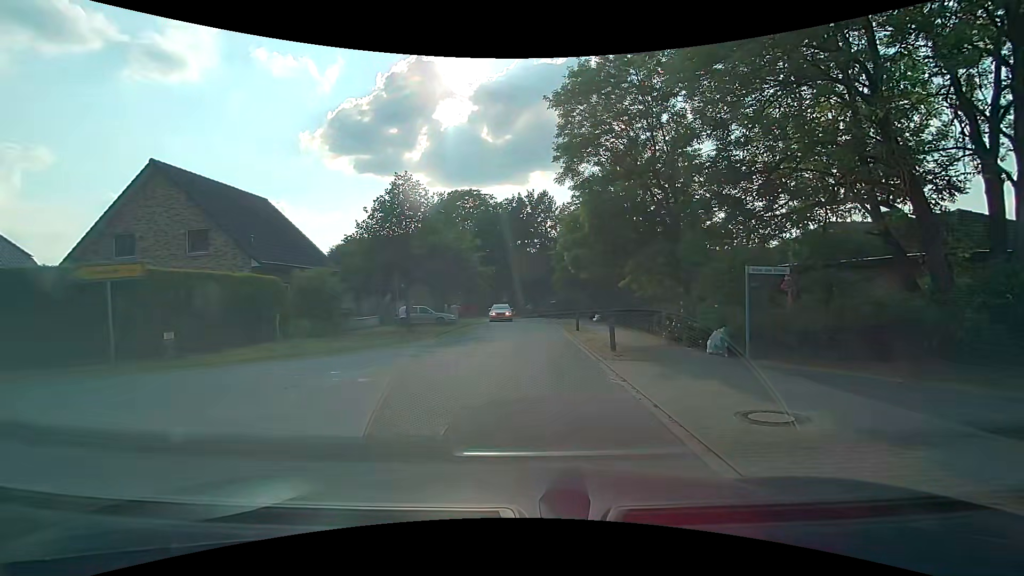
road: residential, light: Day
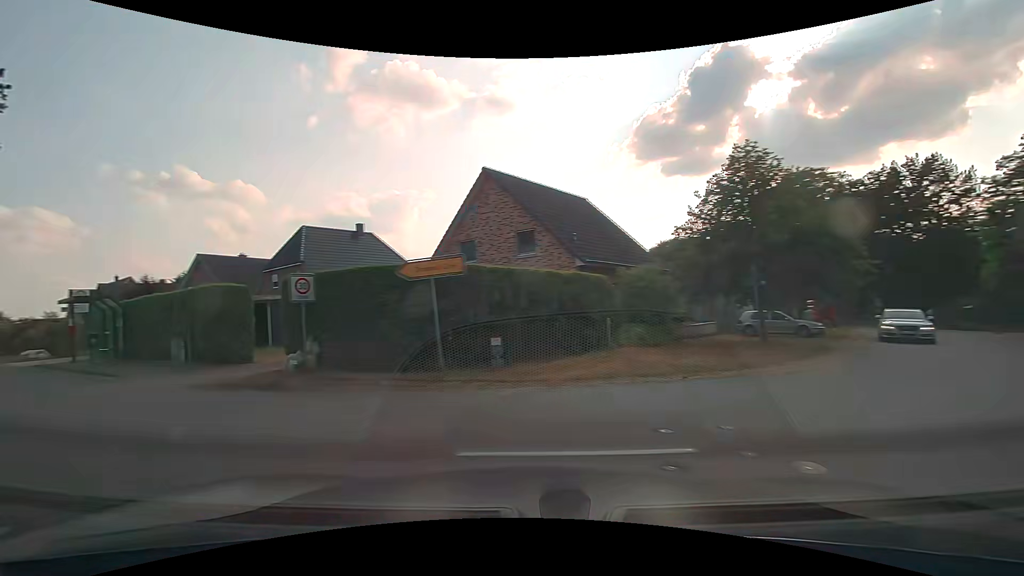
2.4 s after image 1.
(-1.5, +4.9) m; -35°
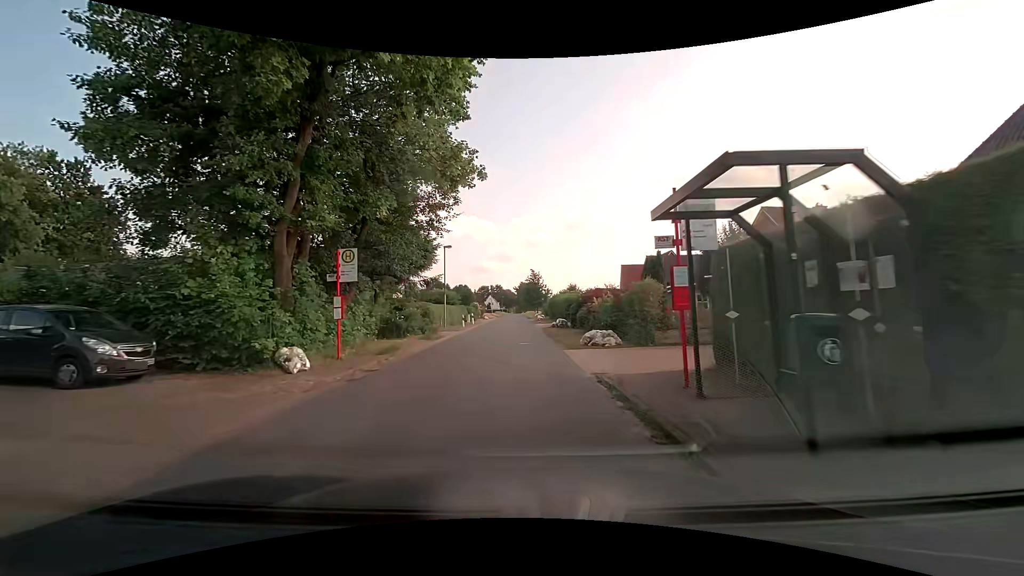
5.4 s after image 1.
(-13.3, +15.2) m; -54°
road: unclassified
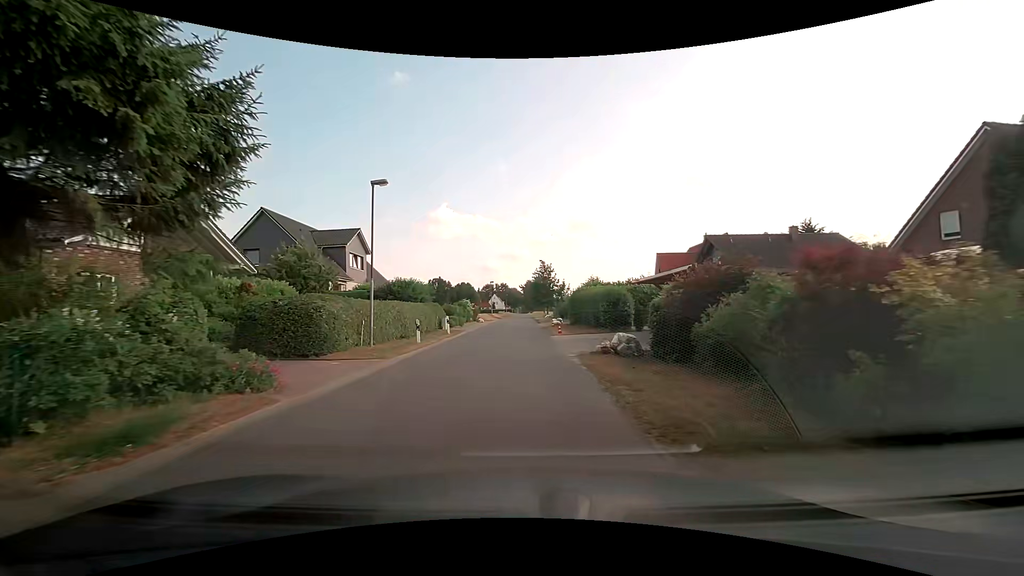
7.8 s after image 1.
(-0.2, +18.8) m; 0°
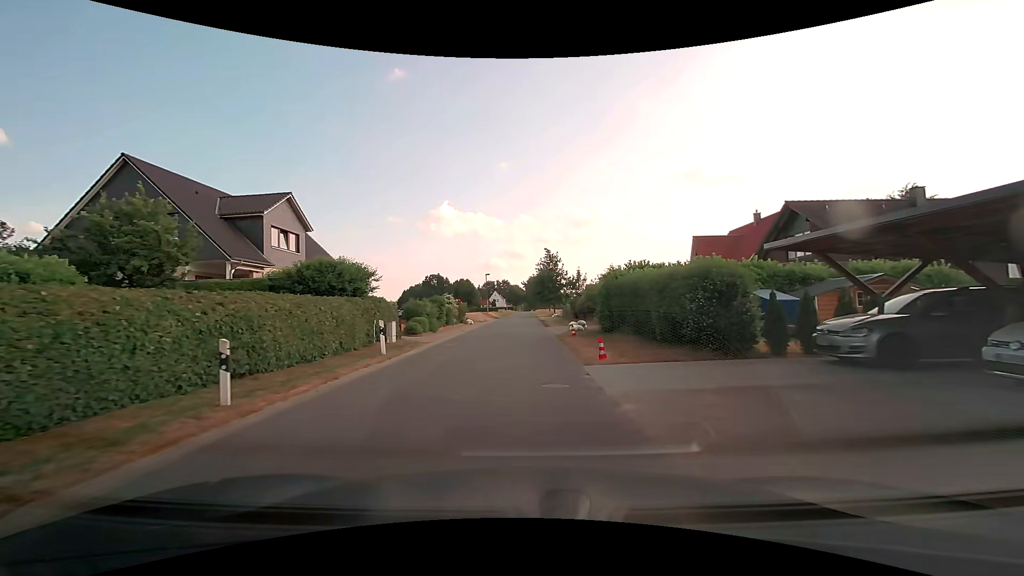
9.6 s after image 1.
(-0.2, +13.6) m; -1°
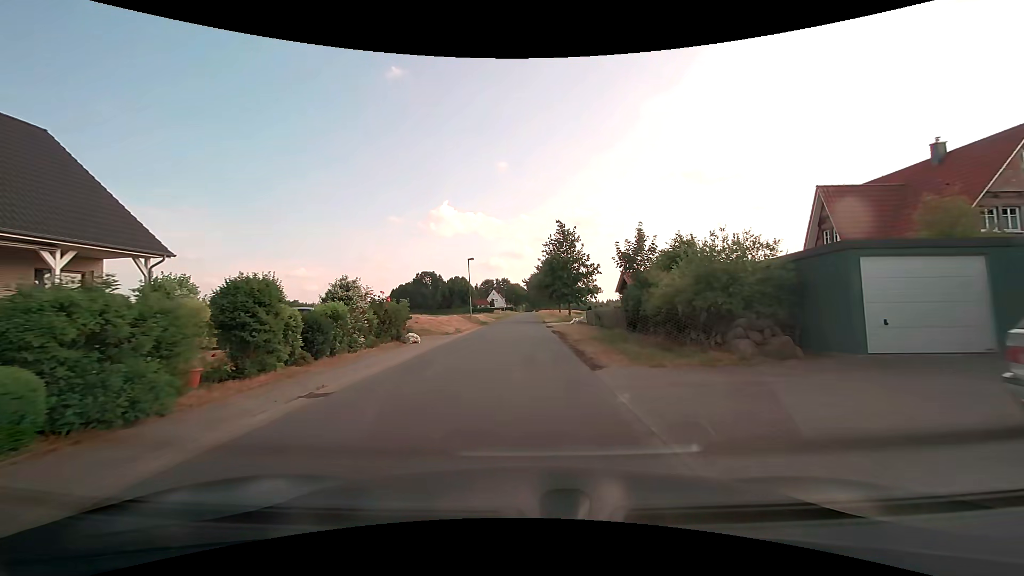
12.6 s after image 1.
(0.0, +22.4) m; 0°
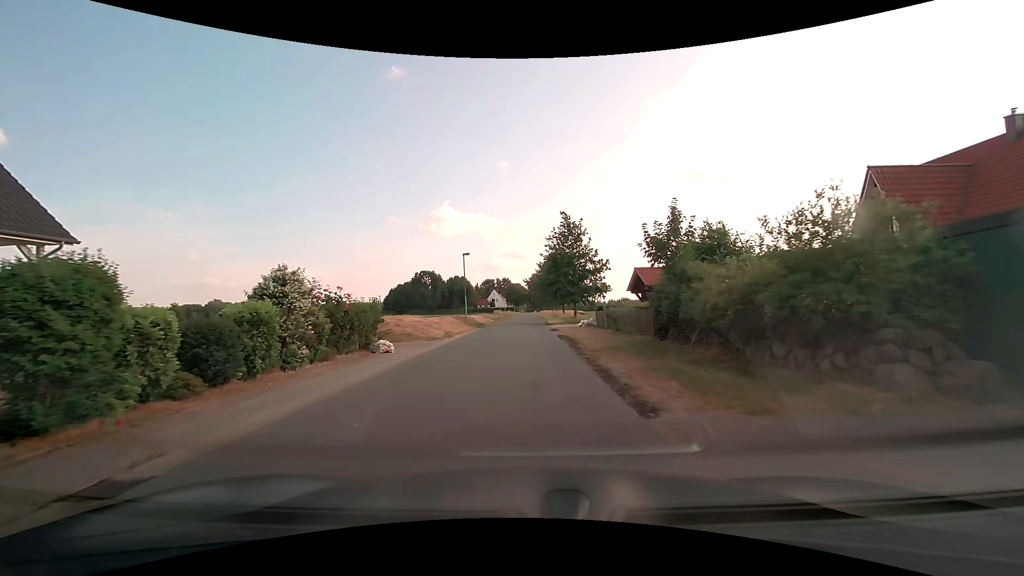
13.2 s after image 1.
(0.0, +4.5) m; -1°
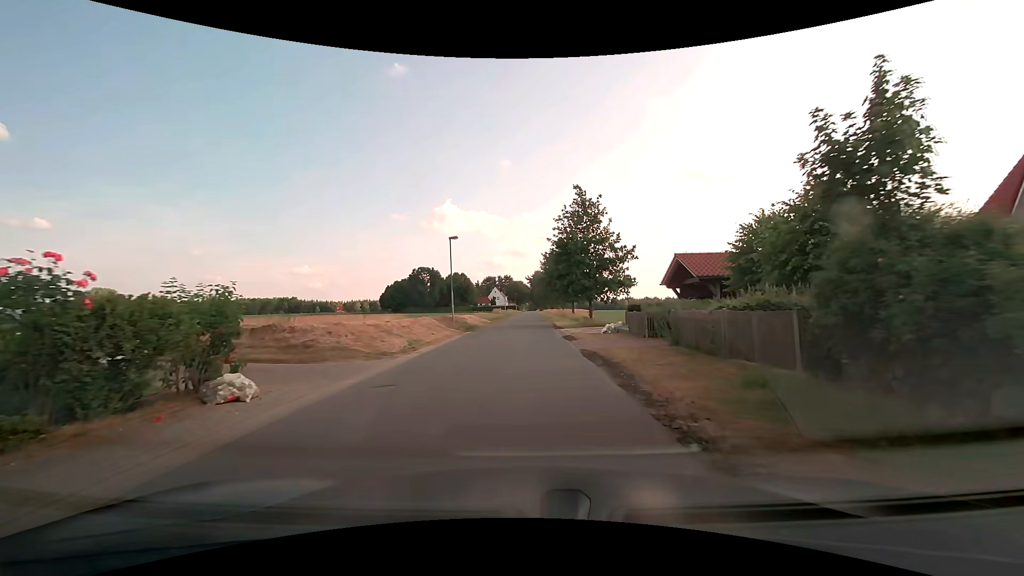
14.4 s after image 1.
(0.0, +8.9) m; 0°
(0, +10) (0, +20) (0, +30) (0, +40) (0, +50) (0, +60) (0, +70) (+1, +80) (+1, +90) (+1, +100) m
